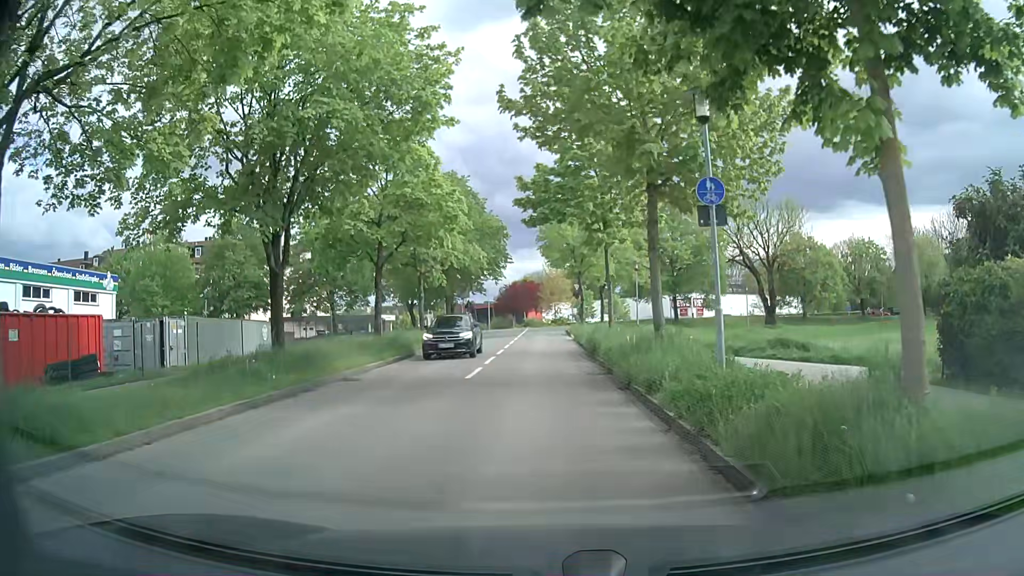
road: residential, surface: asphalt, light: Day
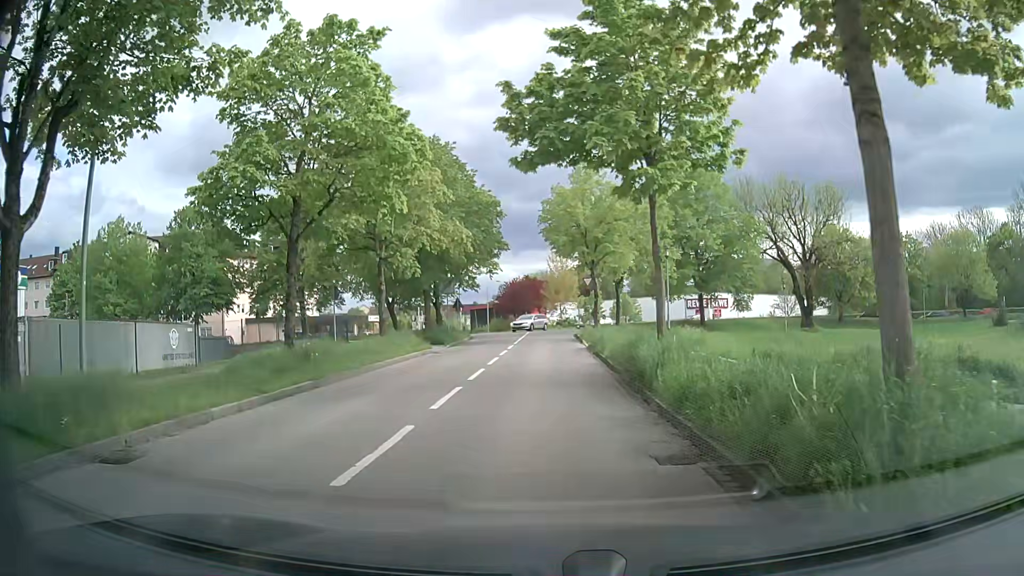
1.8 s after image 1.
(0.0, +9.6) m; -1°
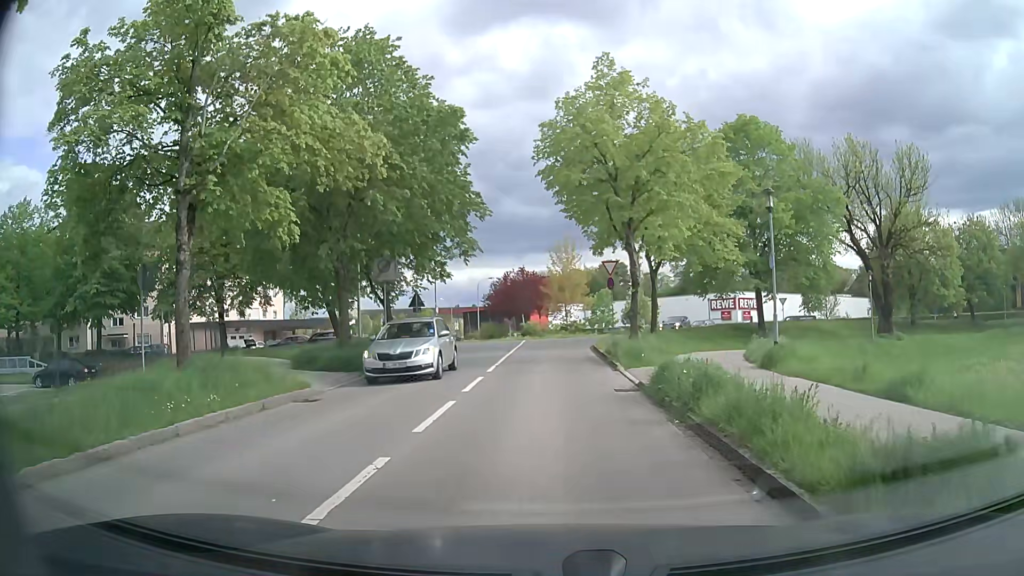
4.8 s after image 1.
(+0.1, +15.5) m; +1°
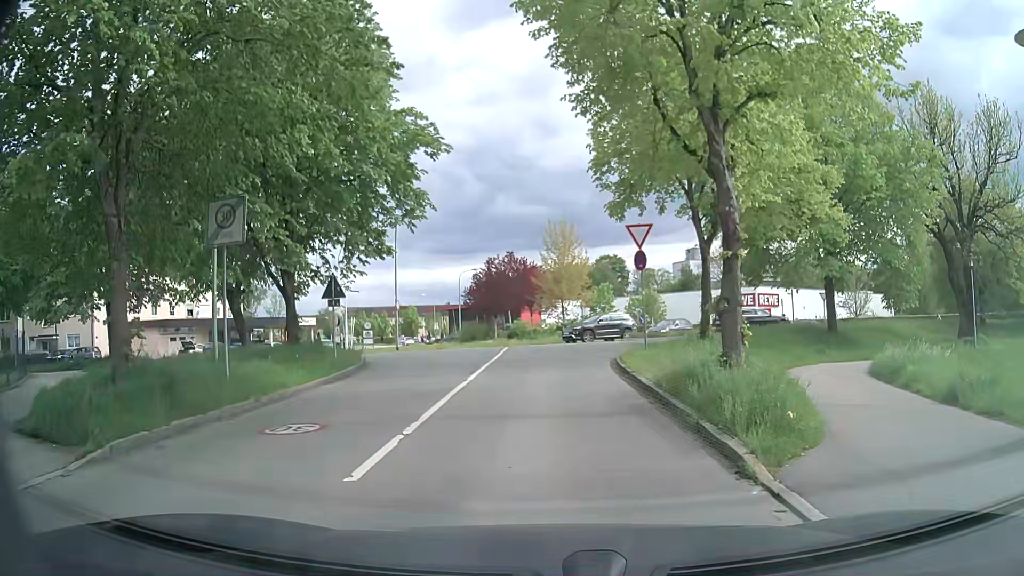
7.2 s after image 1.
(-0.2, +11.8) m; 0°
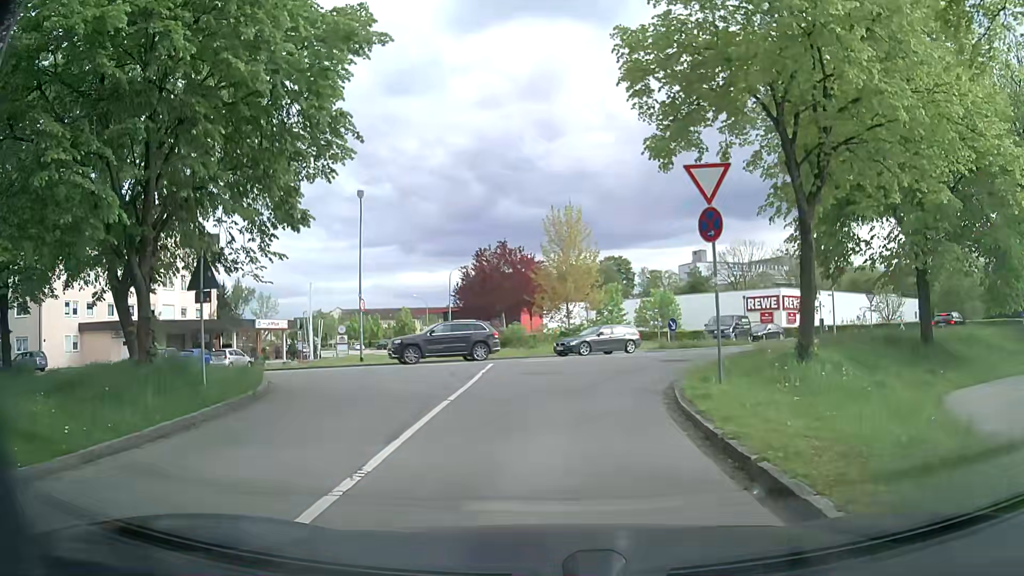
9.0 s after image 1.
(0.0, +8.3) m; 0°
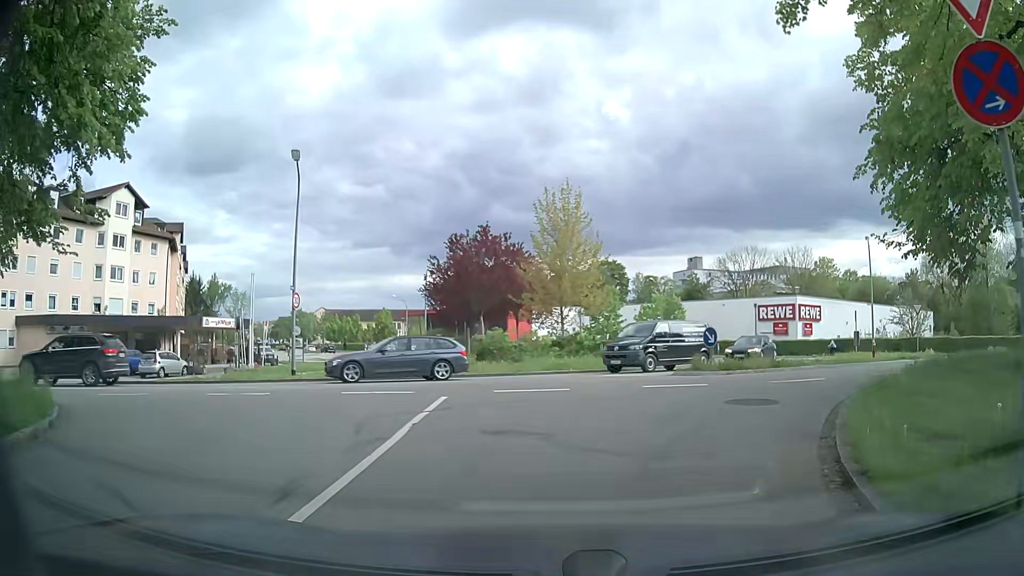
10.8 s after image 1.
(0.0, +7.8) m; -1°
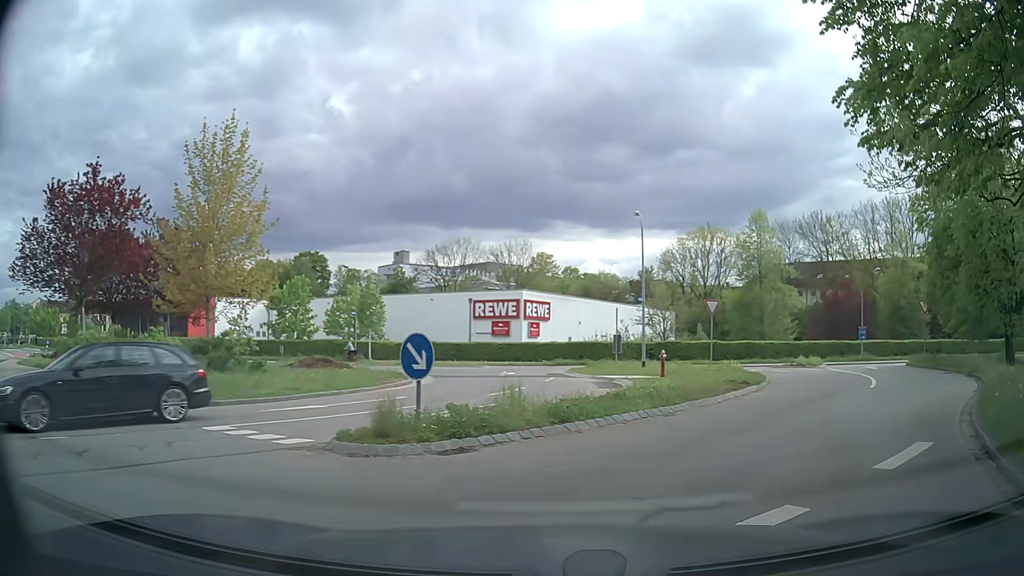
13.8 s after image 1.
(+2.1, +11.3) m; +25°
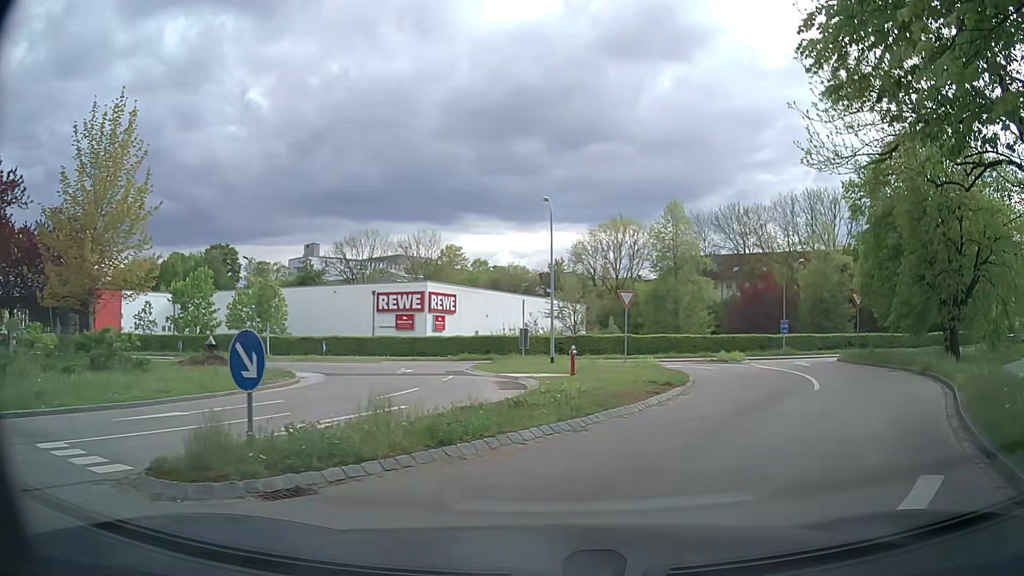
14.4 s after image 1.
(+0.2, +2.2) m; +6°
(+2, +10) (+6, +19) (+8, +29) (+5, +38) (-3, +44) (-13, +45) (-23, +46) (-33, +47) (-43, +49) (-52, +51) m
